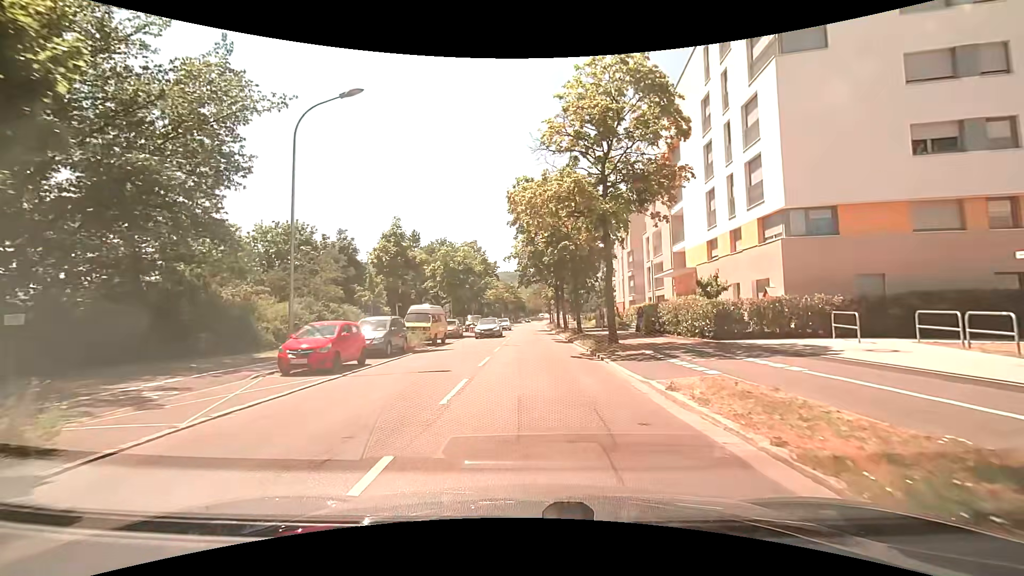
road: tertiary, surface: asphalt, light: Day
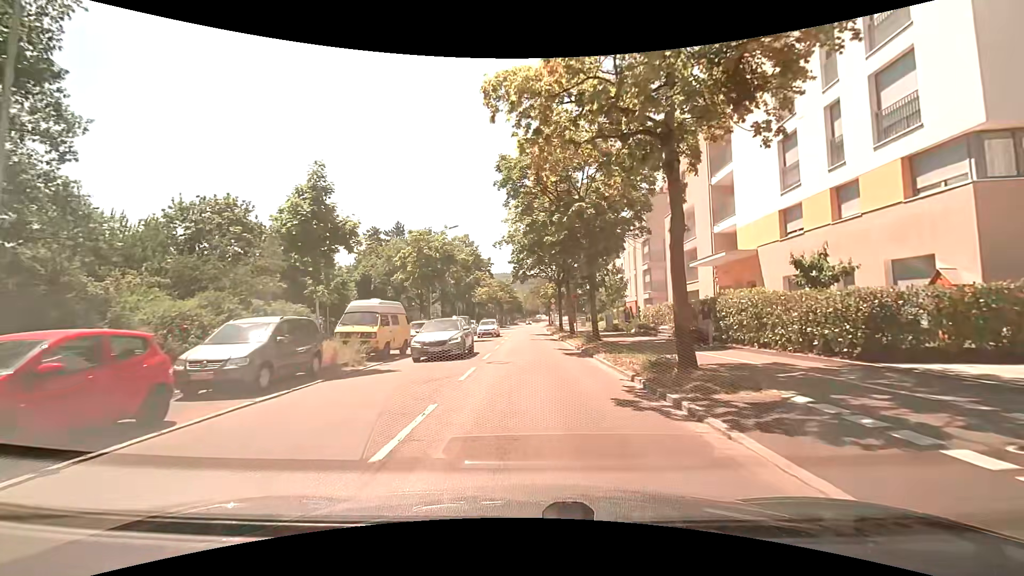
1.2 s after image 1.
(0.0, +9.3) m; +1°
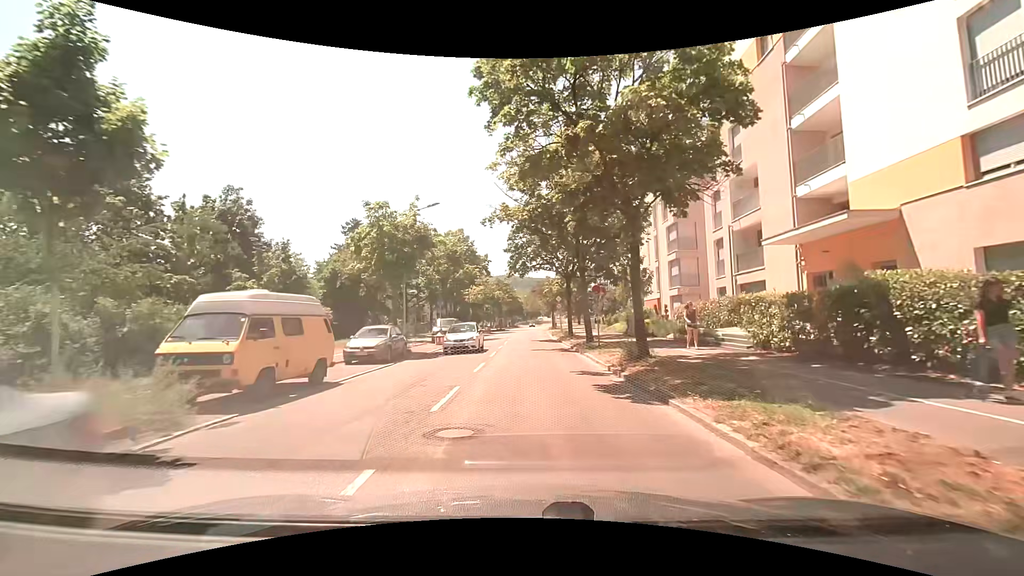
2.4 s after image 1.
(-0.1, +9.1) m; +1°
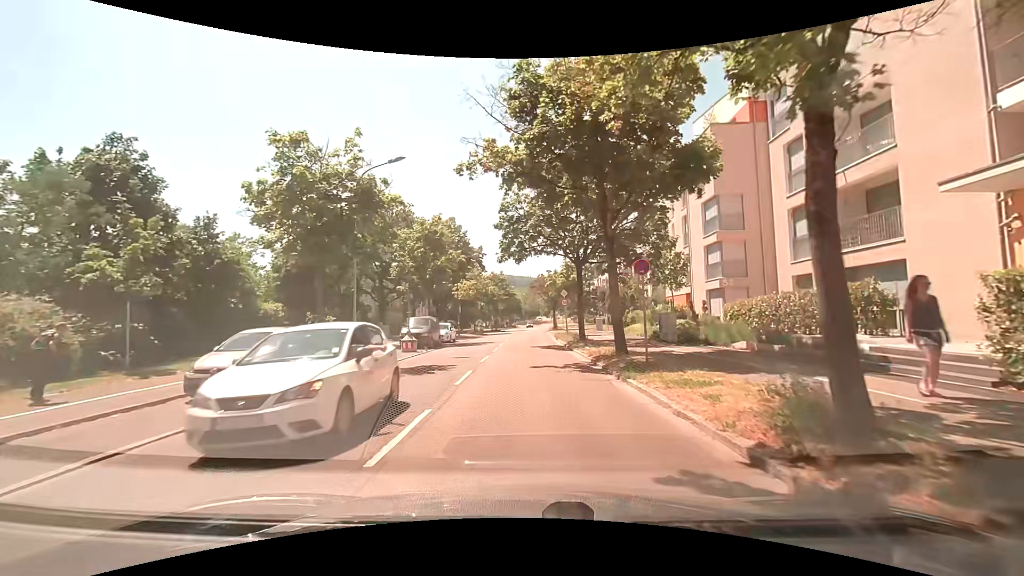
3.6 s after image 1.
(-0.2, +8.9) m; -1°
